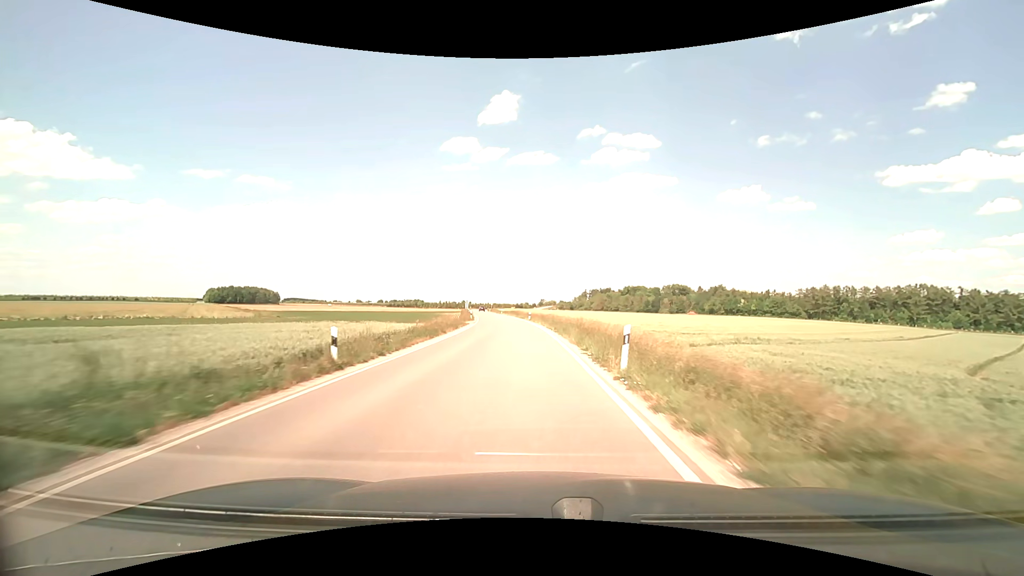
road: secondary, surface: asphalt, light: Day
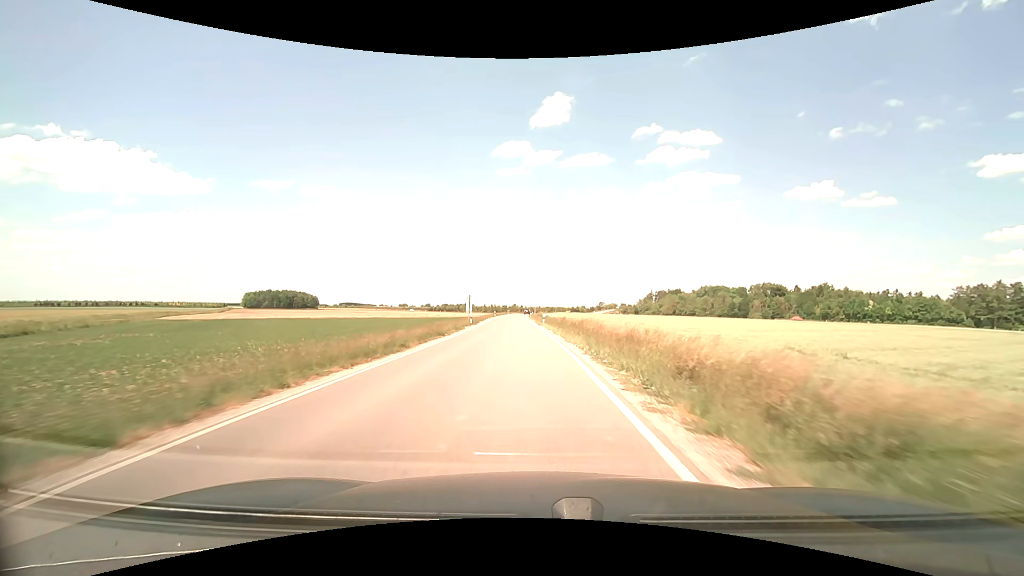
(-2.6, +57.3) m; -6°
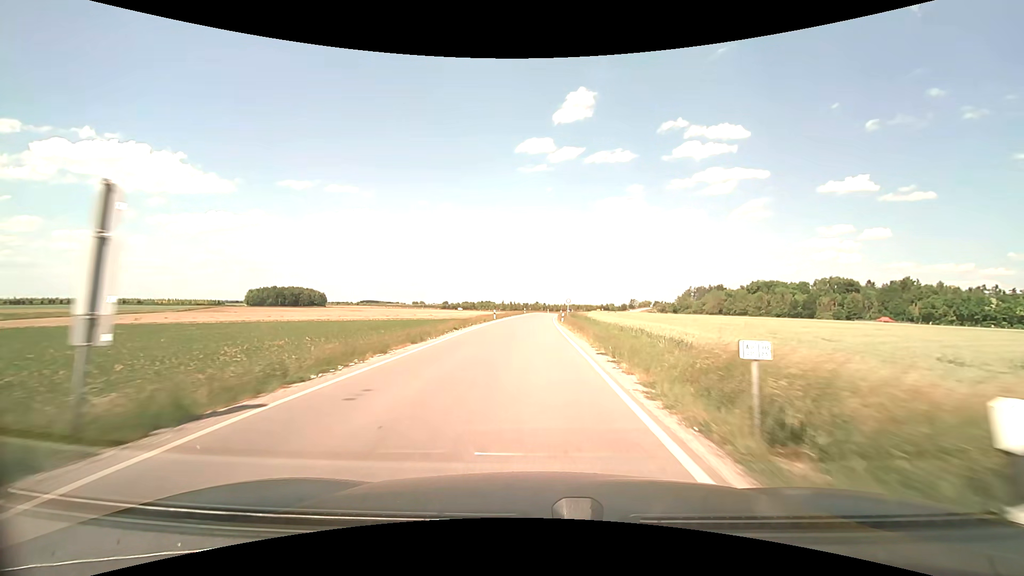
(-1.4, +44.4) m; -2°
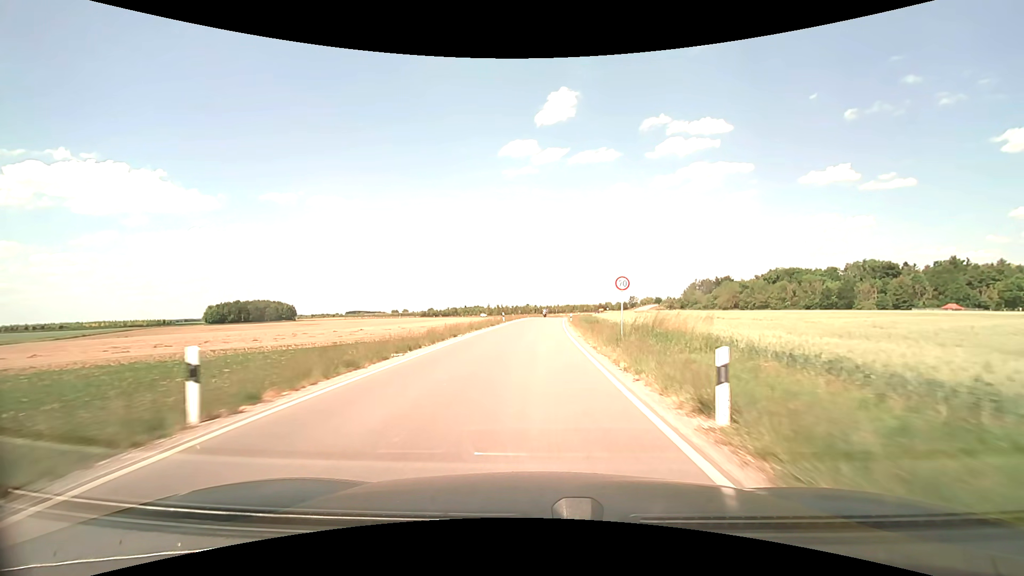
(+0.1, +43.1) m; +1°
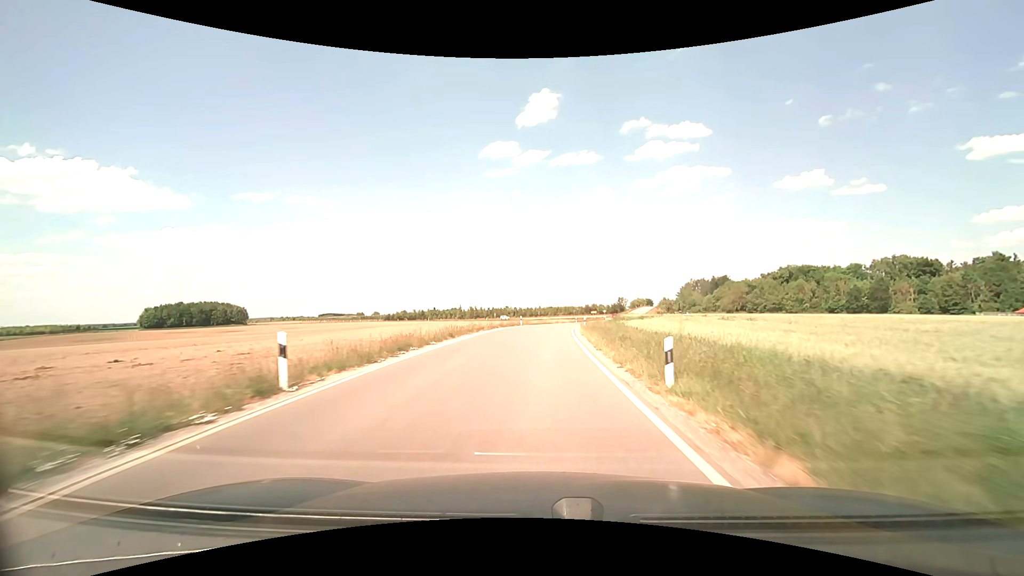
(+0.7, +41.4) m; +2°
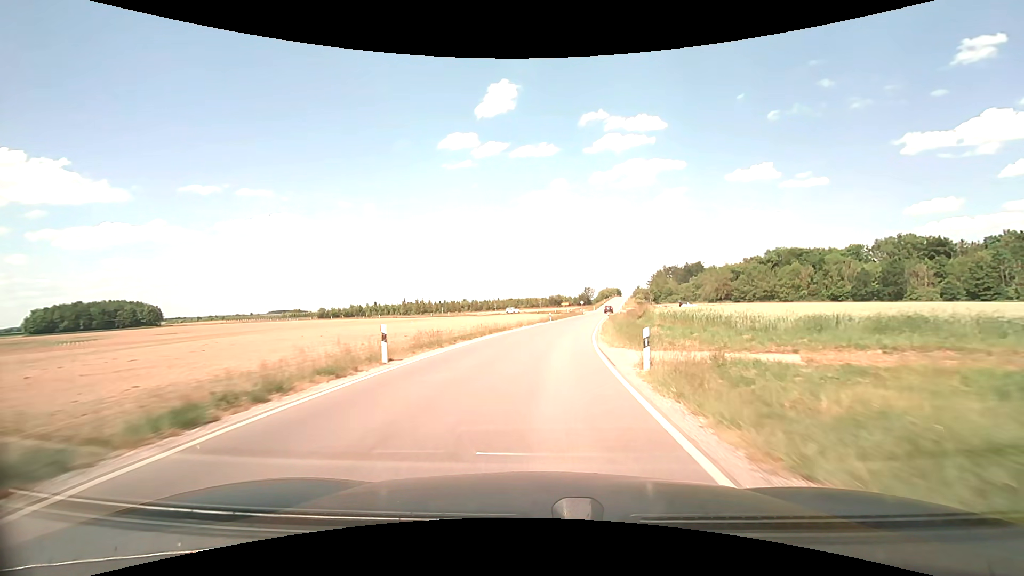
(+1.2, +39.2) m; +4°
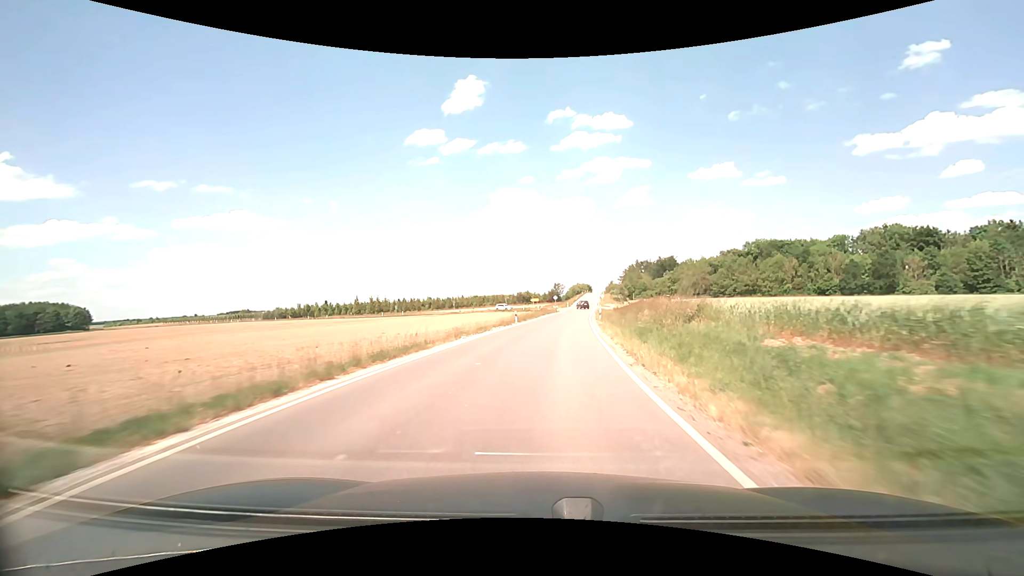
(+0.6, +19.4) m; +3°
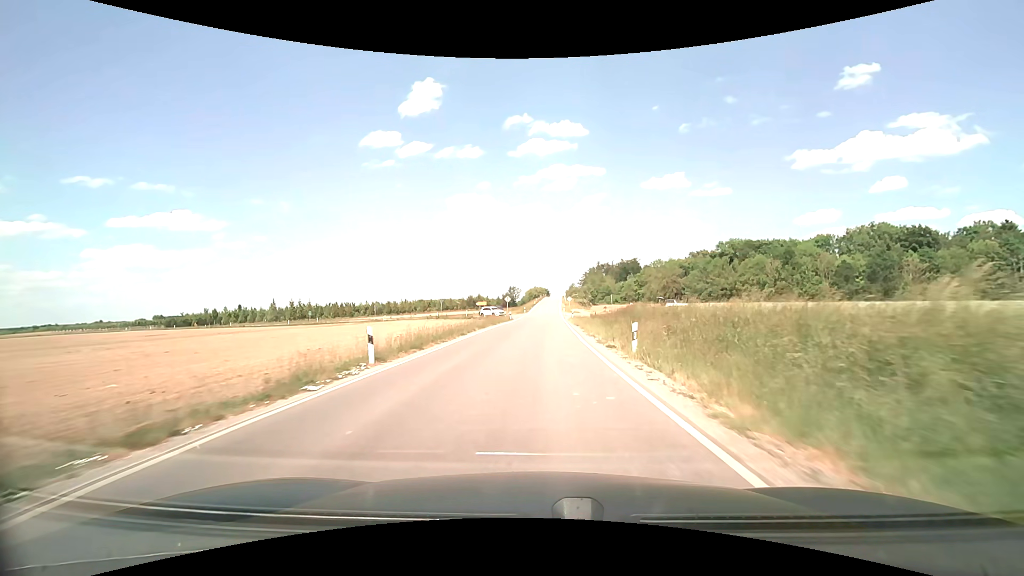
(+1.3, +28.4) m; +5°
(0, +10) (0, +20) (+1, +30) (+1, +40) (+2, +50) (+2, +60) (+2, +70) (-1, +79) (-9, +86) (-18, +90) m
